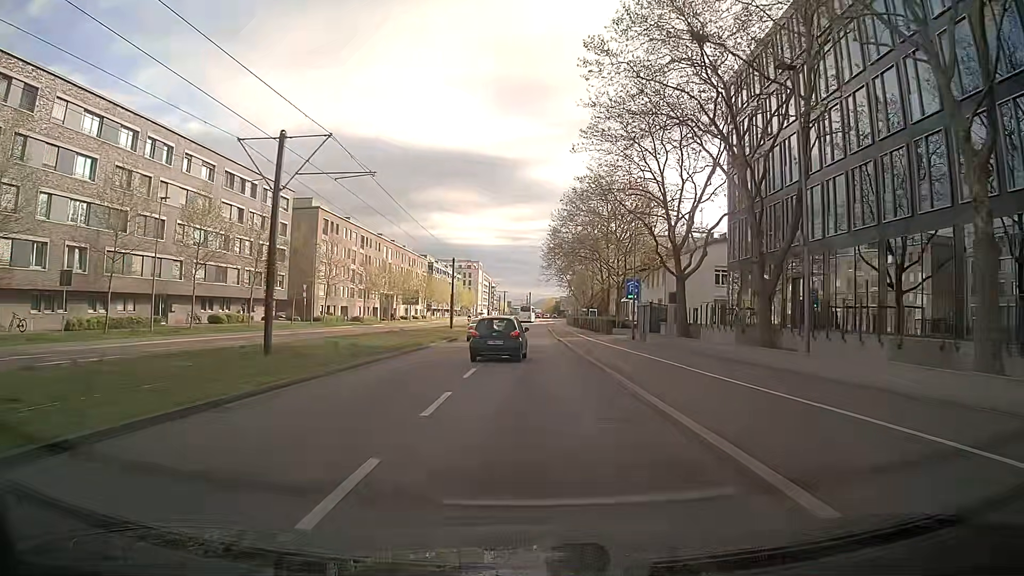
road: secondary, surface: asphalt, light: Day
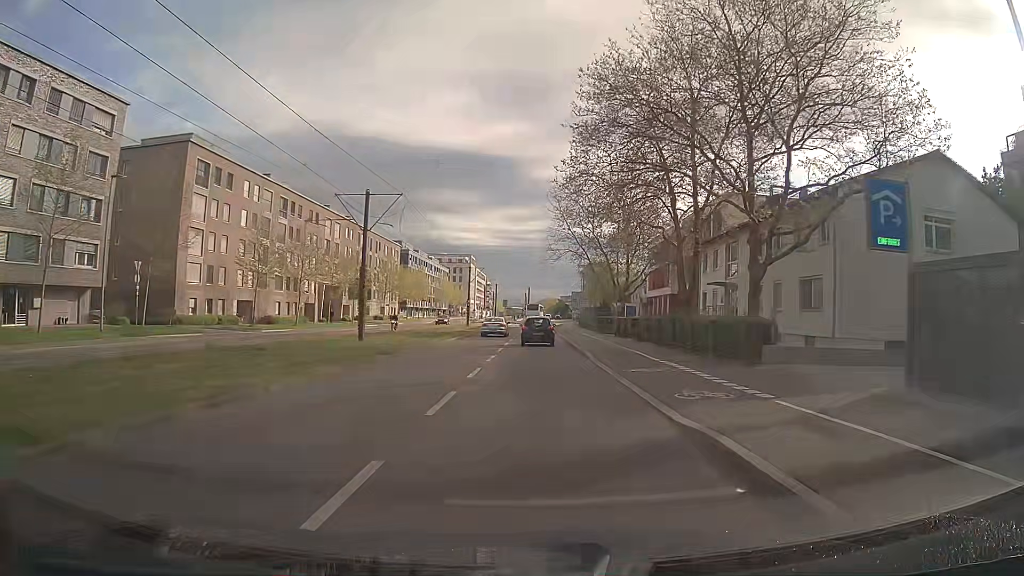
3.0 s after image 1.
(+0.3, +36.4) m; +1°
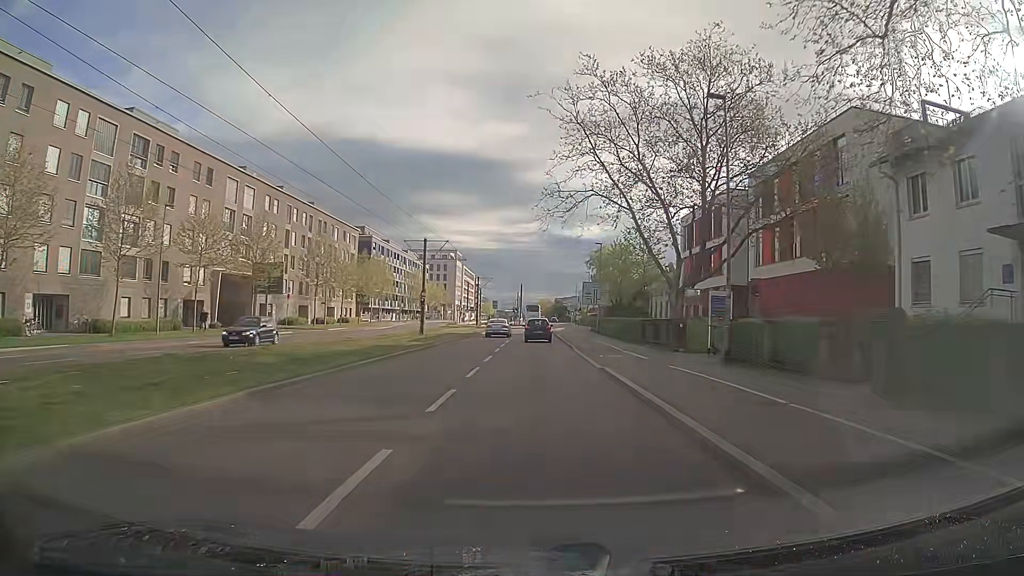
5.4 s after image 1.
(+0.1, +29.7) m; 0°
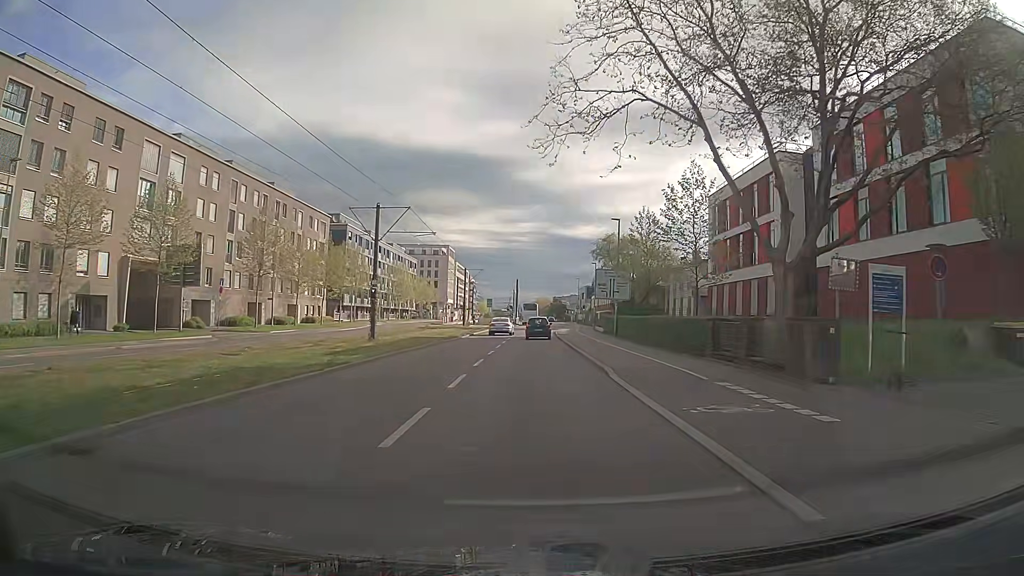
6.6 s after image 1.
(0.0, +14.9) m; 0°
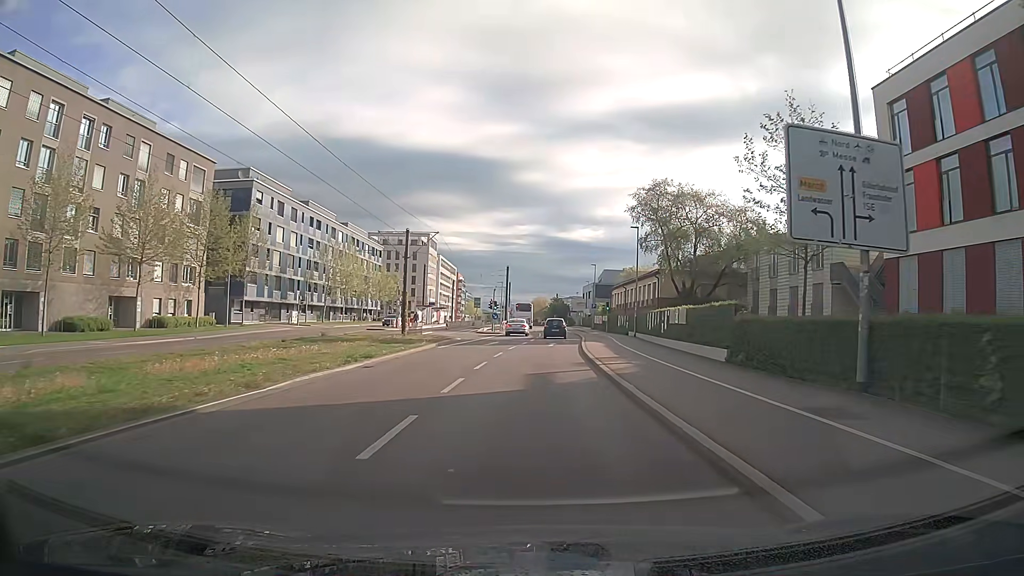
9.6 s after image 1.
(+0.2, +36.9) m; +1°
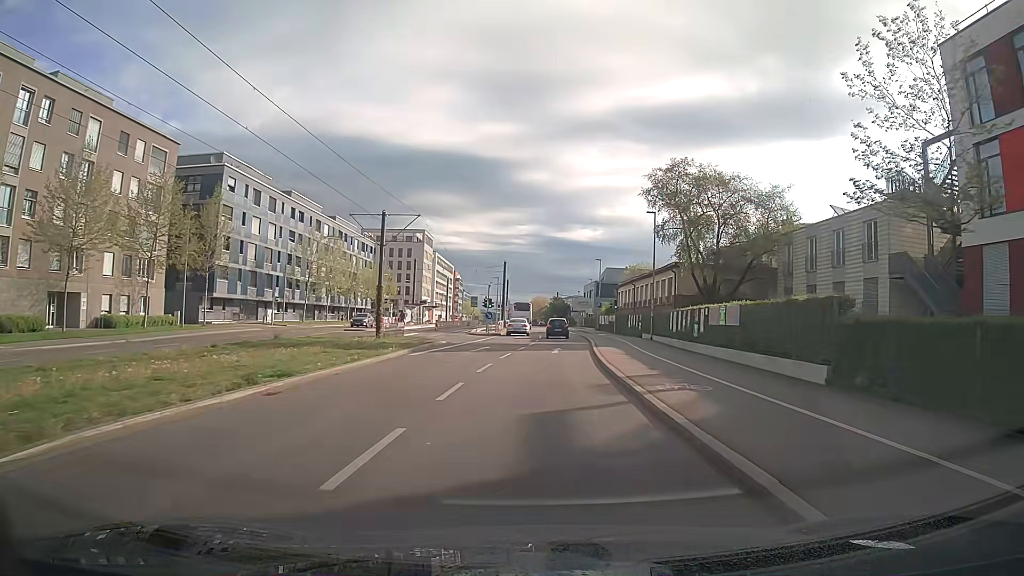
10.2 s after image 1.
(0.0, +7.3) m; 0°
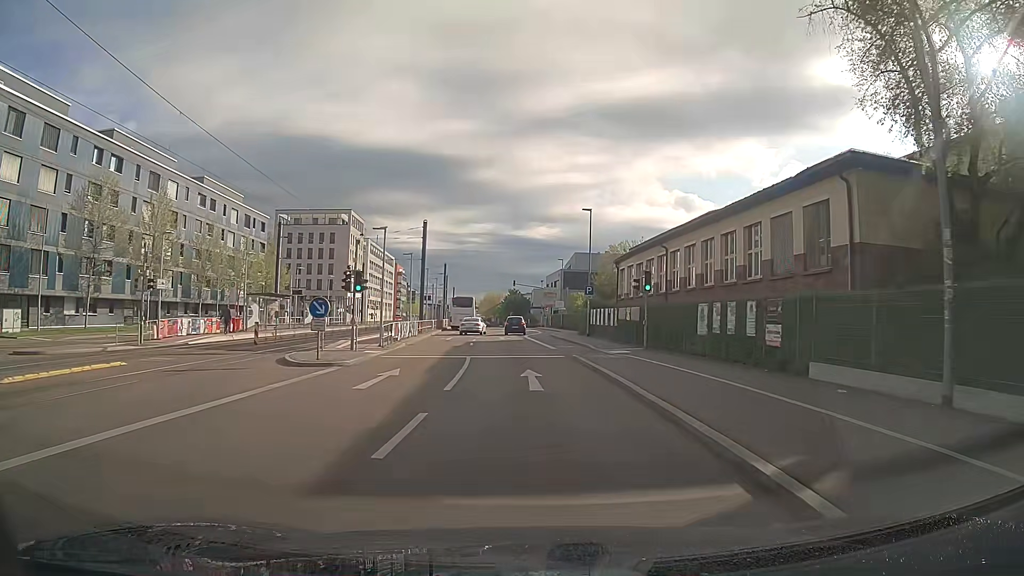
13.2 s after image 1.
(+1.6, +34.8) m; +4°
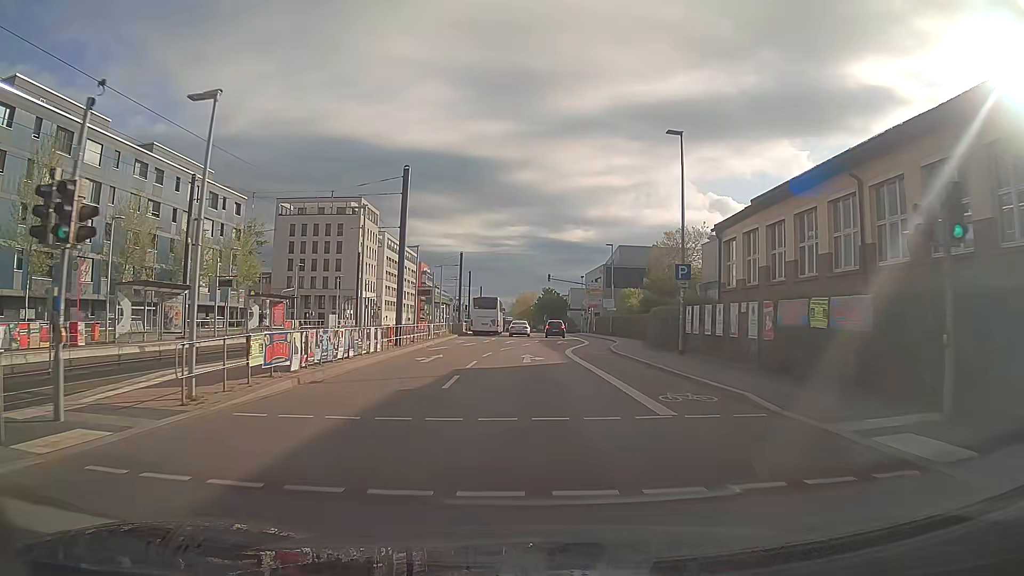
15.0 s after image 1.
(-0.4, +19.1) m; -3°
(0, +10) (0, +20) (0, +30) (+1, +40) (+2, +50) (+2, +60) (+2, +70) (+2, +80) (+6, +89) (+15, +93) m
